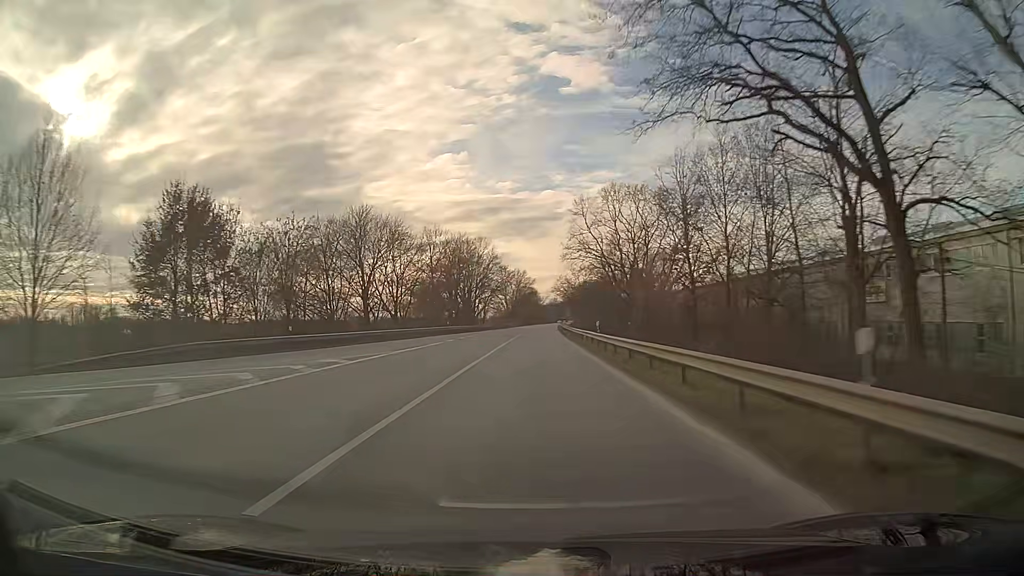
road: primary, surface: asphalt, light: Day
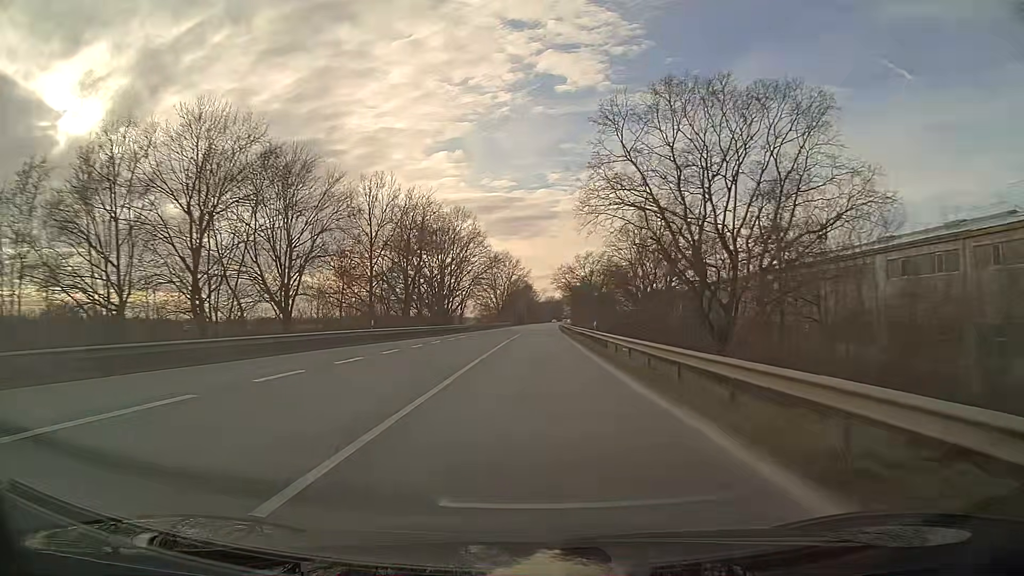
(+0.2, +31.6) m; +1°
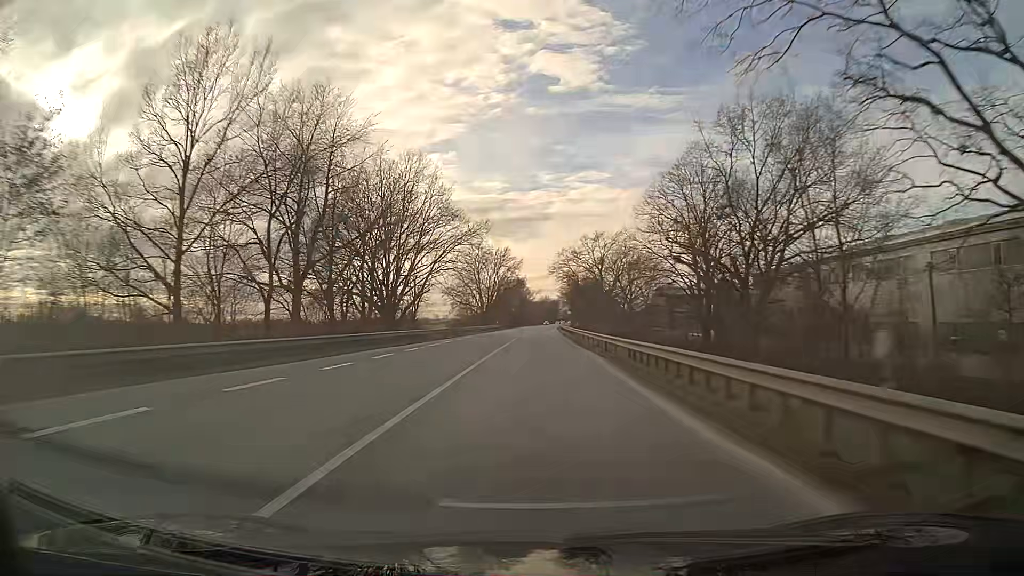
(+0.2, +31.6) m; +1°
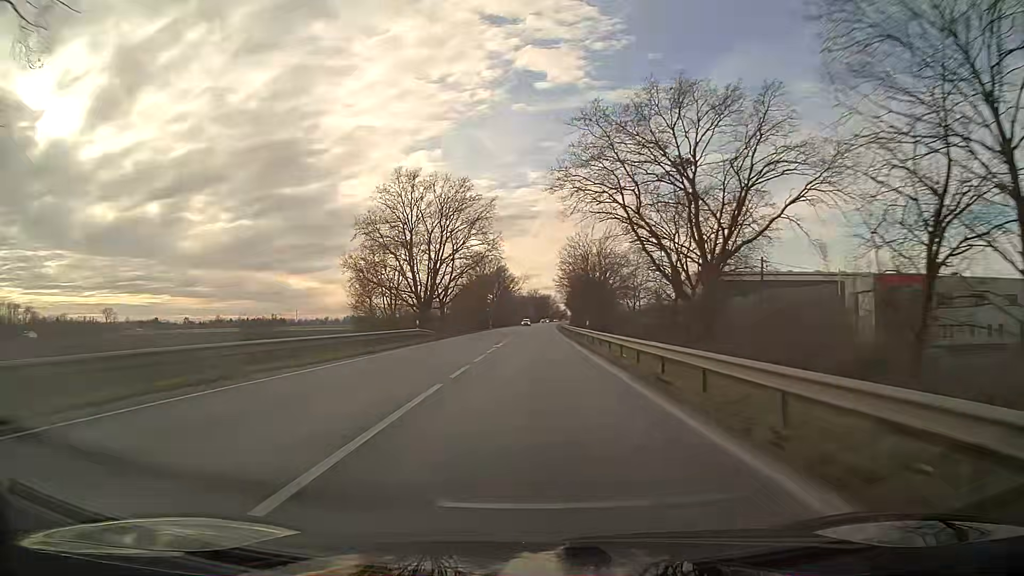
(+0.6, +63.3) m; +1°
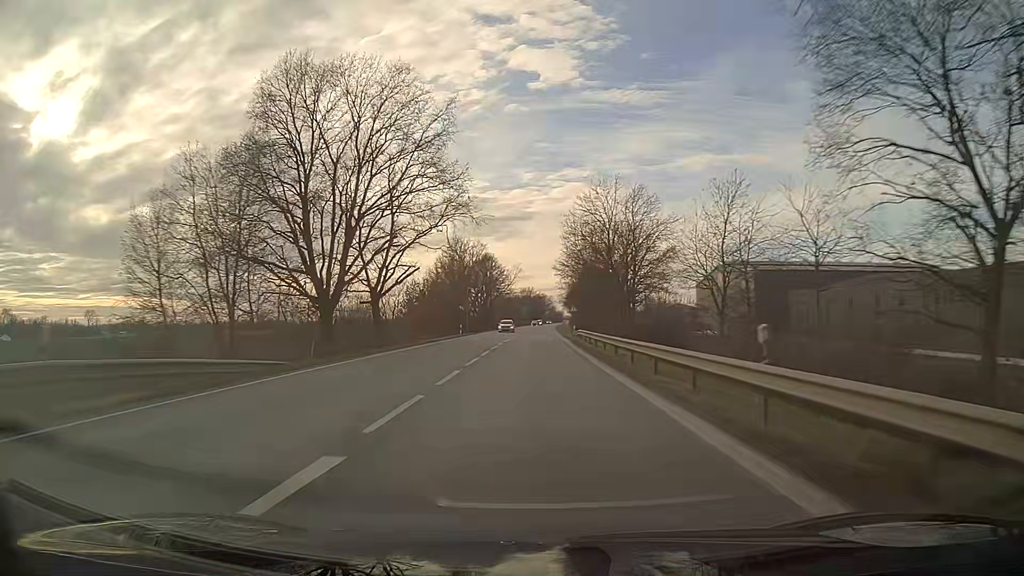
(+0.1, +31.7) m; 0°
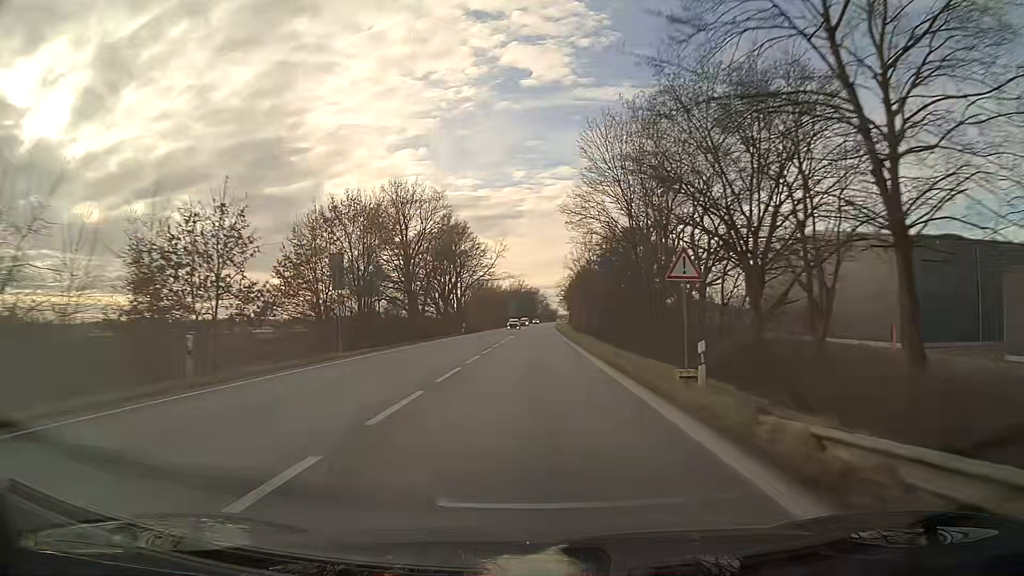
(+0.3, +47.5) m; +1°
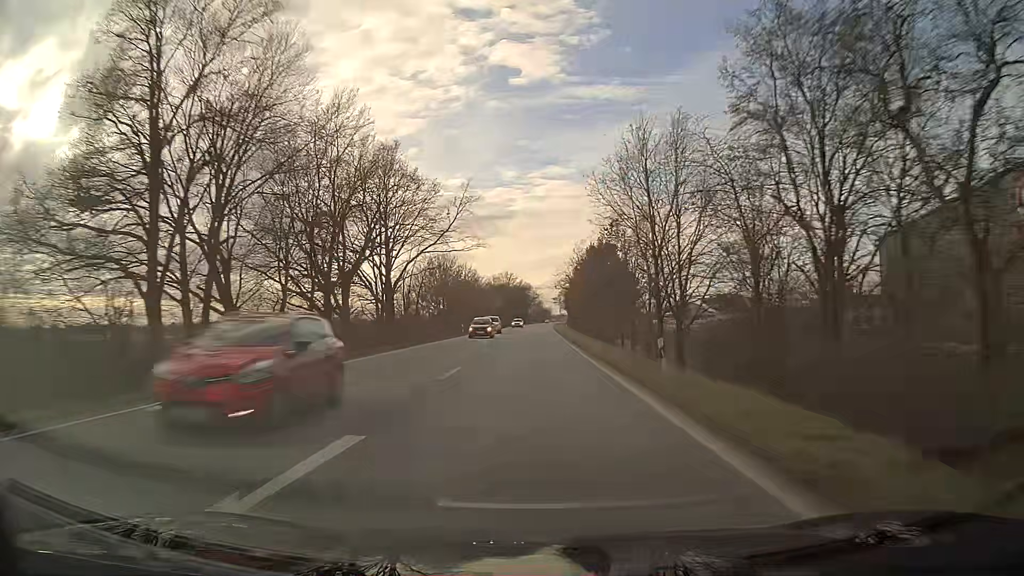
(+0.3, +47.5) m; +1°
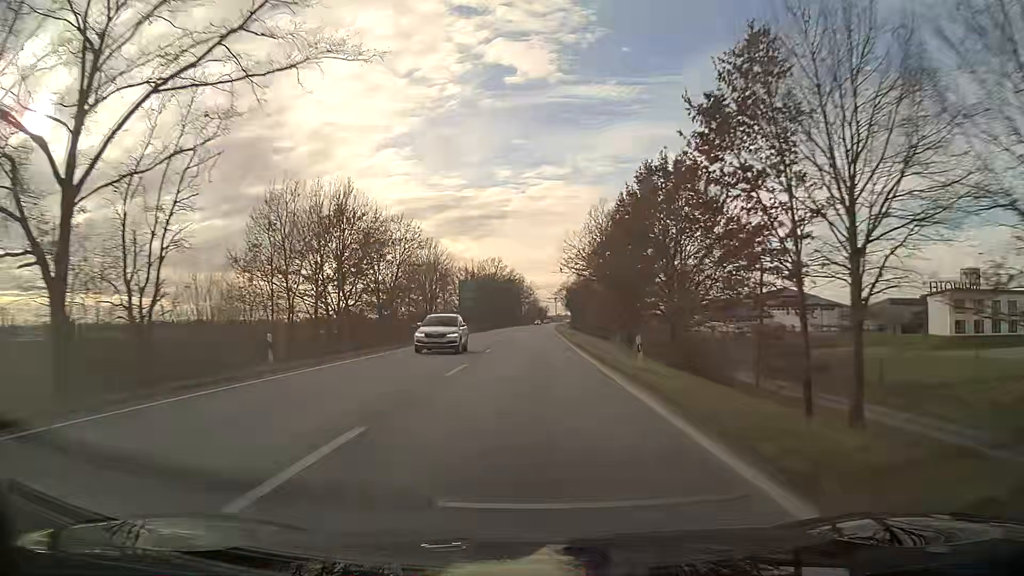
(+0.3, +47.5) m; +1°
(0, +10) (0, +20) (0, +30) (0, +40) (0, +50) (0, +60) (0, +70) (+1, +80) (+1, +90) (+1, +100) m
